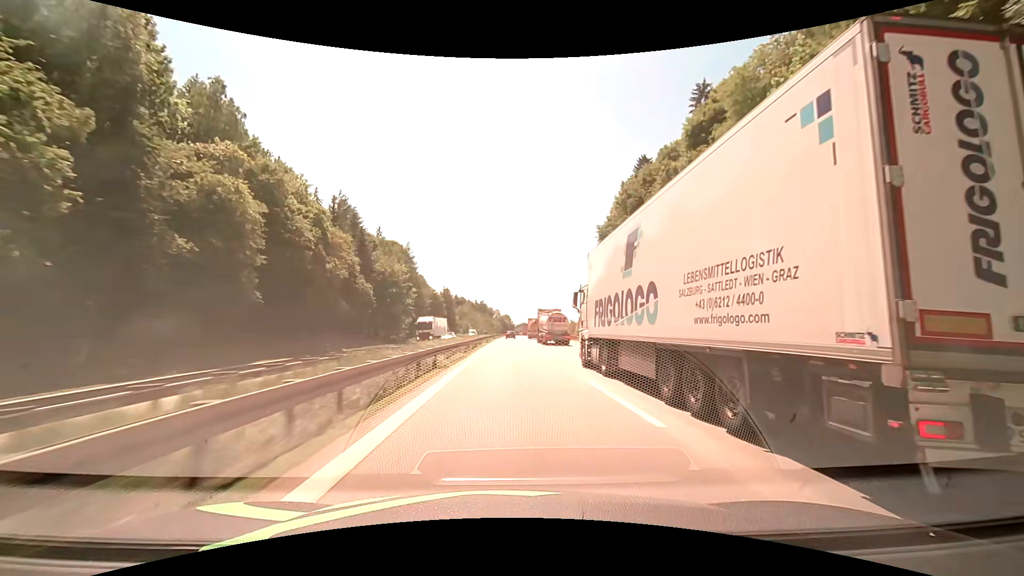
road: motorway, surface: asphalt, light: Day
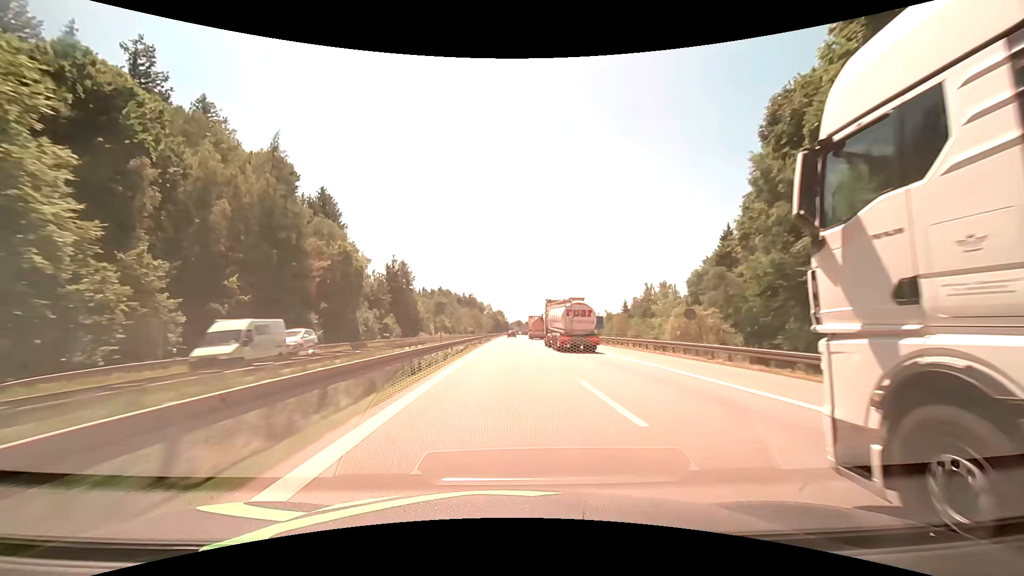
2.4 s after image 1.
(+0.5, +72.4) m; +1°
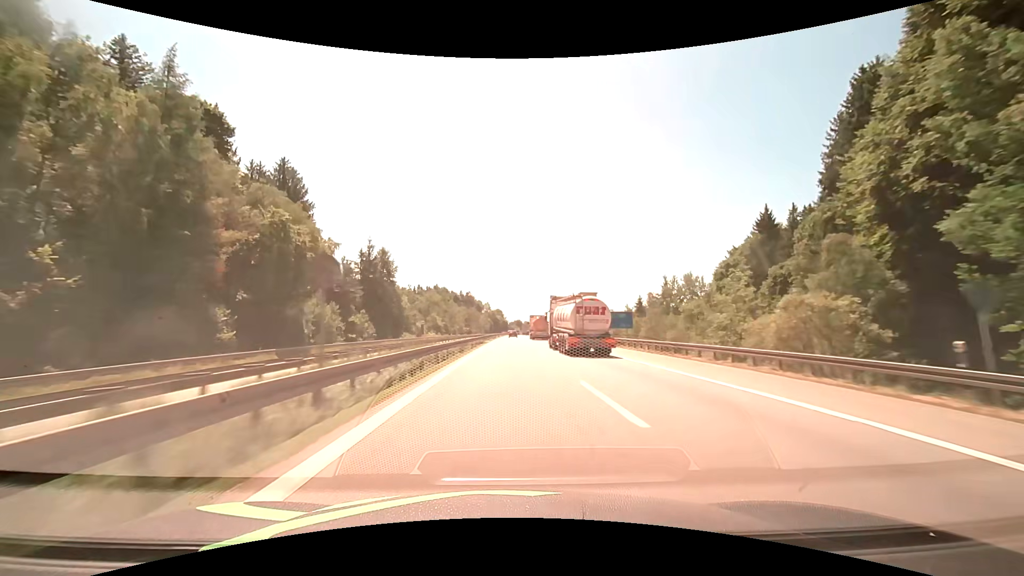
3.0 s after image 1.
(0.0, +18.5) m; 0°
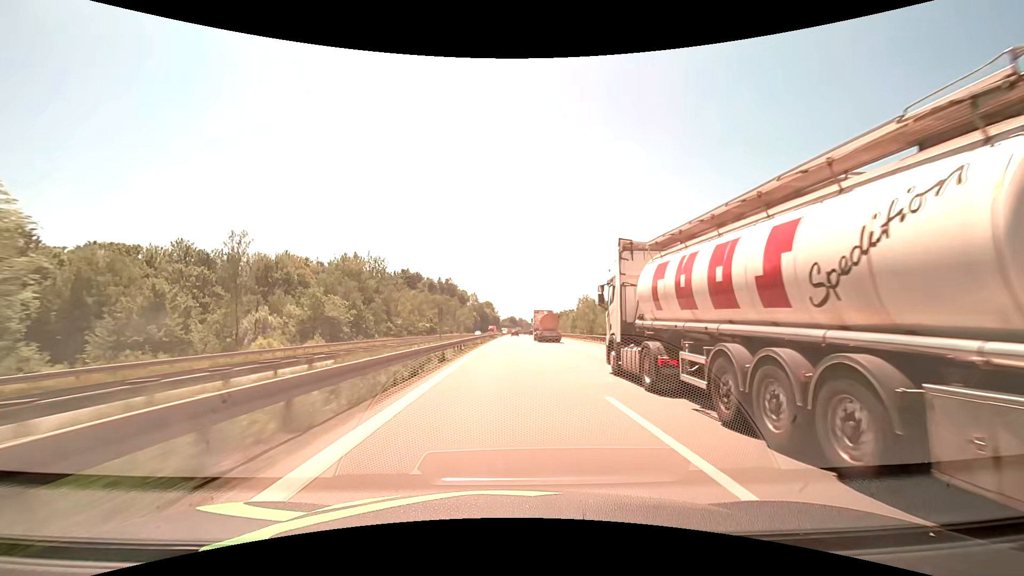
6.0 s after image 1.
(+0.8, +93.5) m; +1°
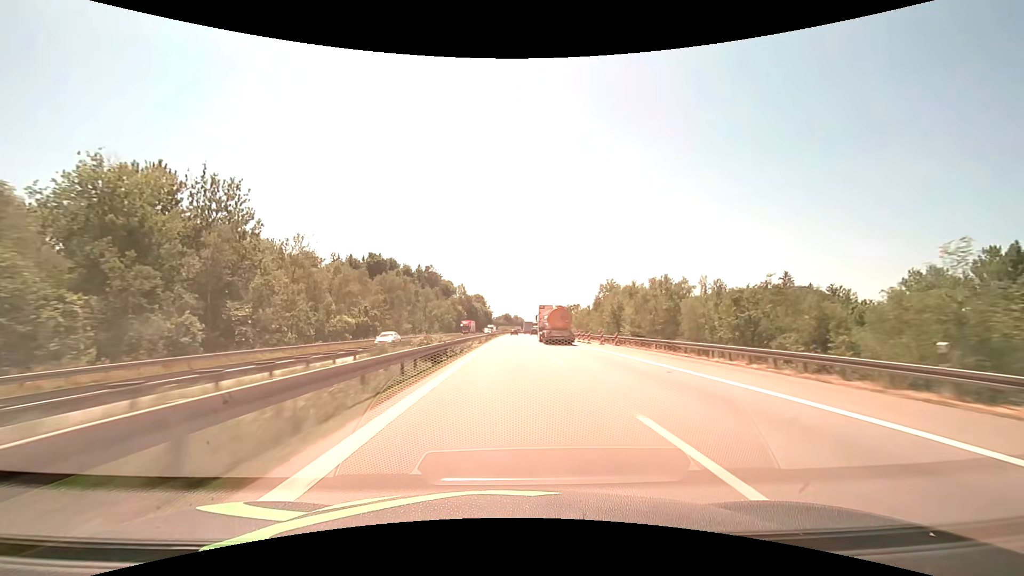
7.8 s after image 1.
(+0.3, +56.6) m; +1°
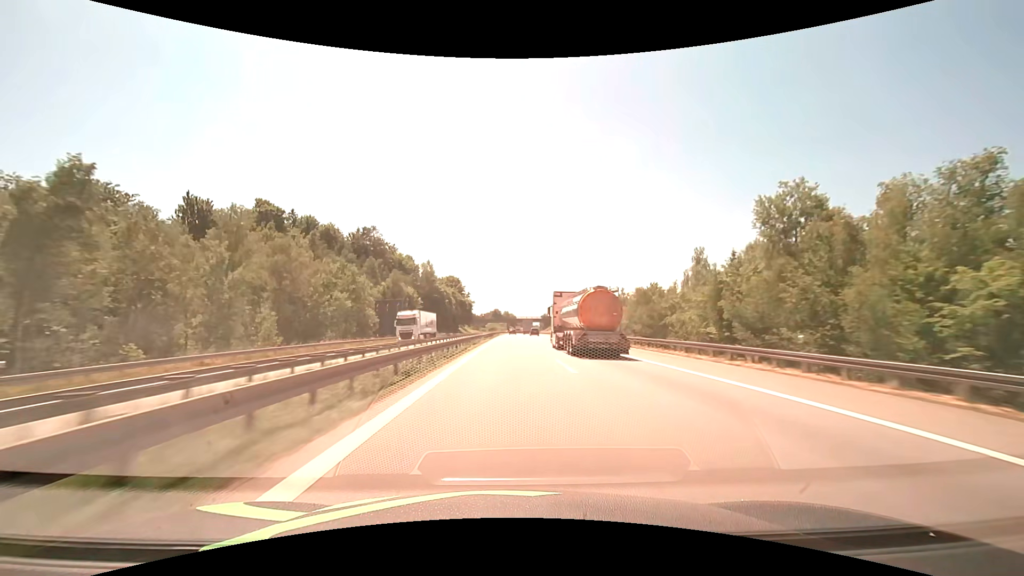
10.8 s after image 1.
(+1.1, +94.9) m; +1°
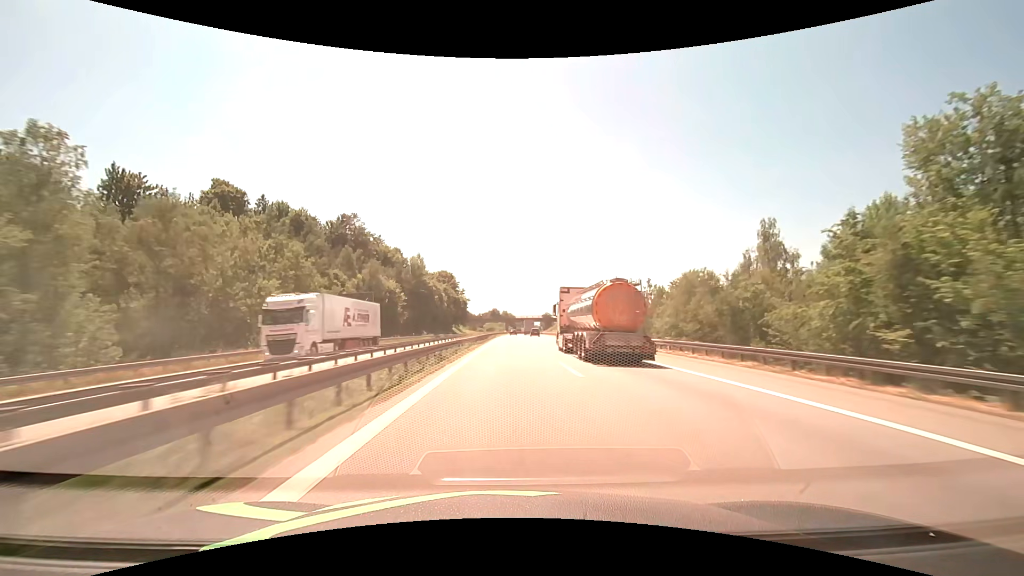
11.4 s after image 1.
(0.0, +19.0) m; 0°
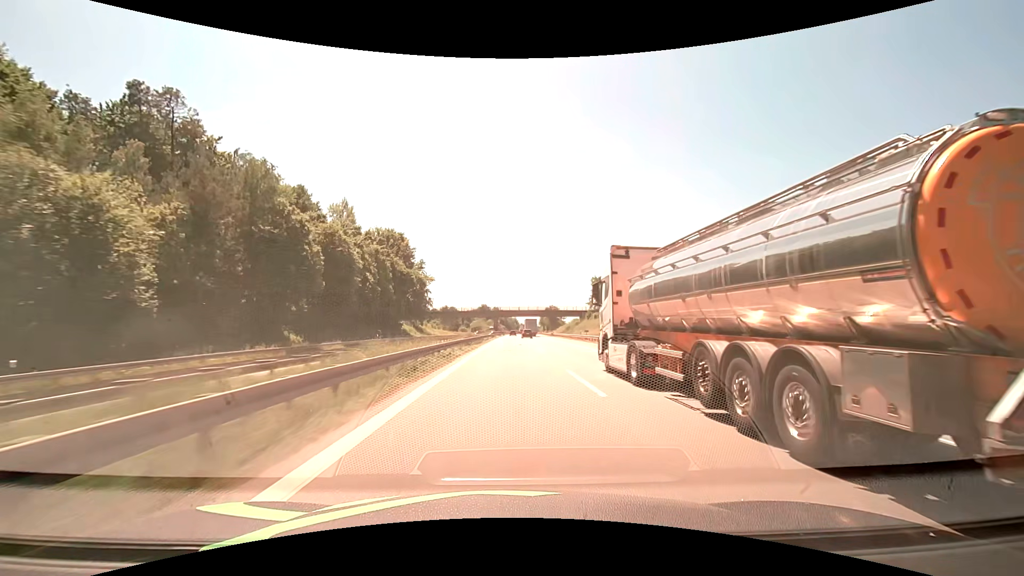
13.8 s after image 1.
(+0.5, +76.1) m; +1°
(0, +10) (0, +20) (0, +30) (0, +40) (0, +50) (0, +60) (0, +70) (+1, +80) (+1, +90) (+1, +100) m
